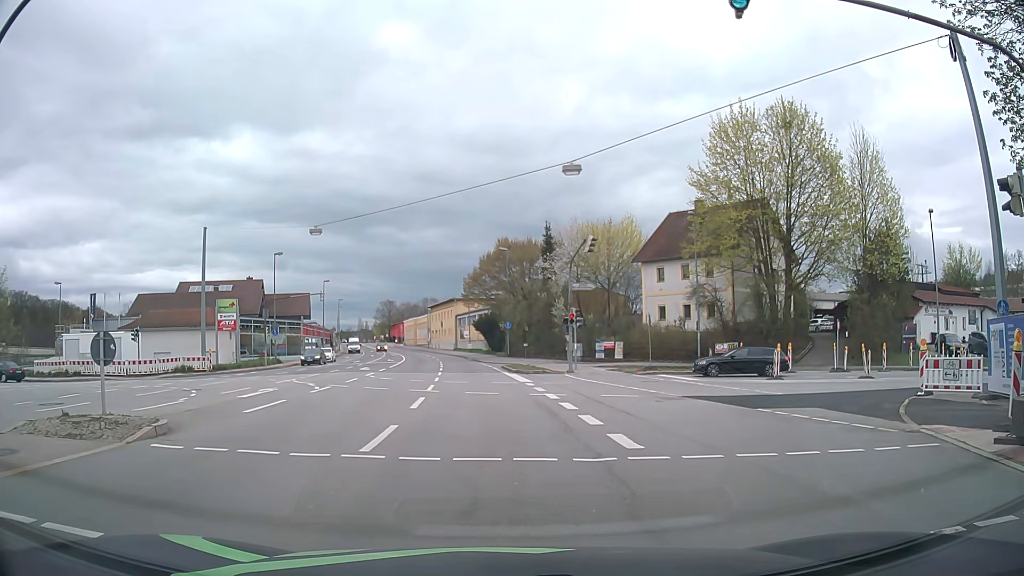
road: primary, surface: asphalt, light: Day
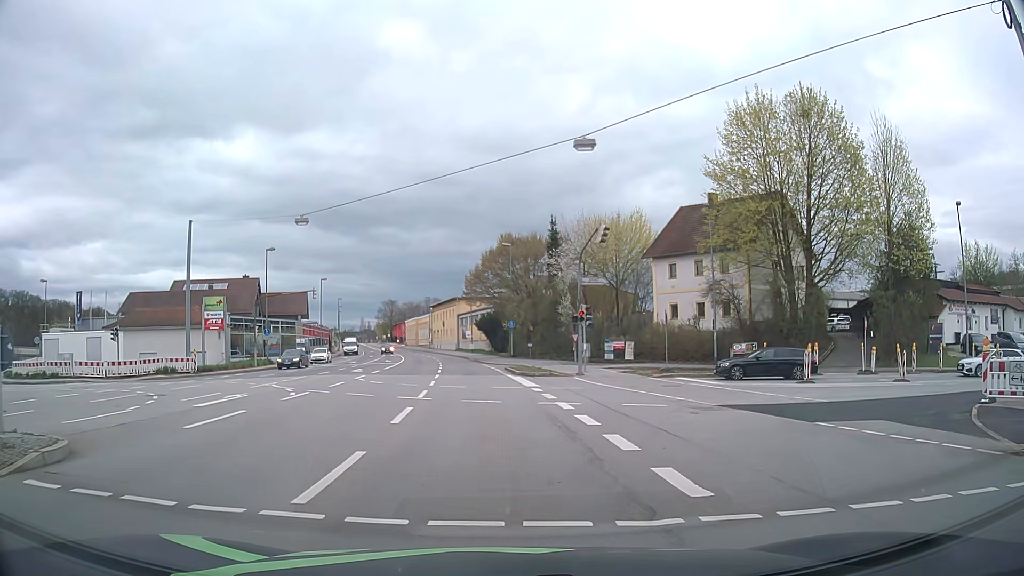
(-0.1, +3.2) m; -1°
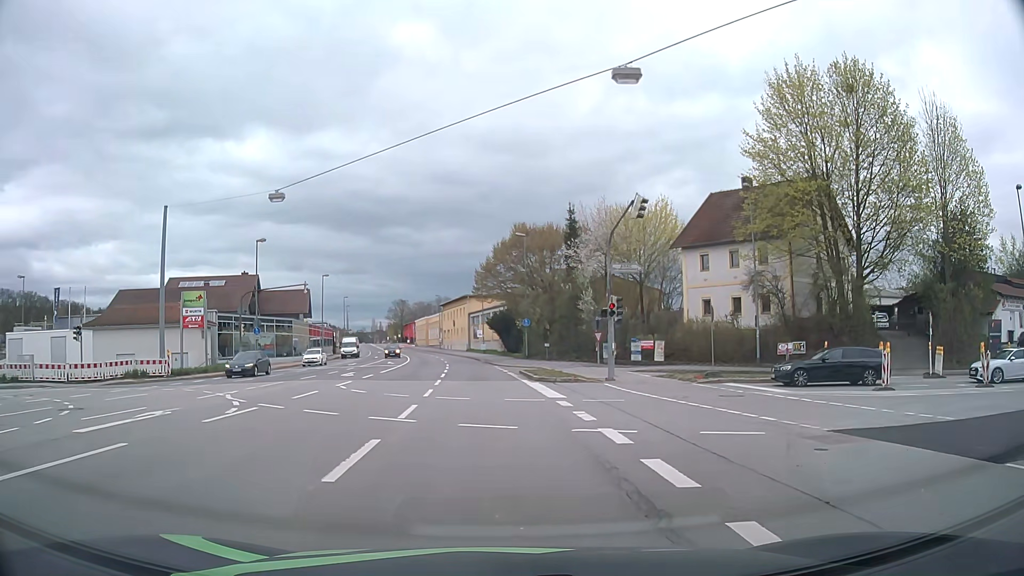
(-0.2, +5.7) m; -1°
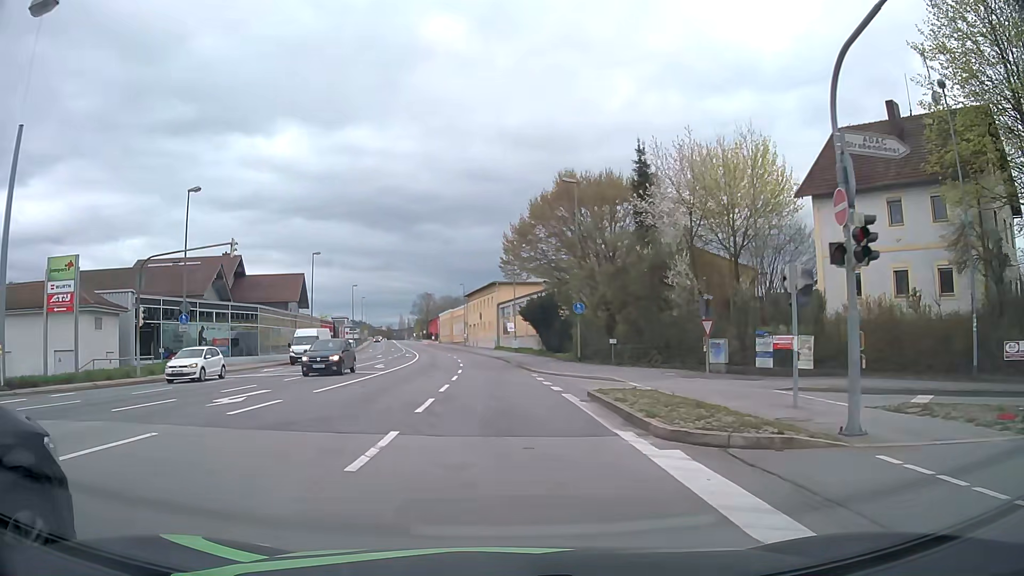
(-0.8, +18.1) m; -3°
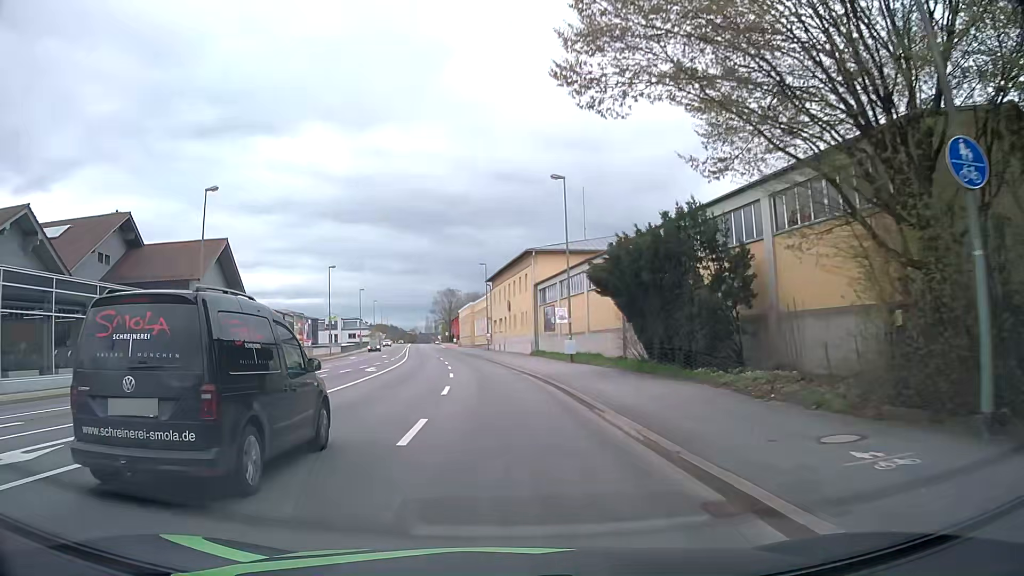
(-0.8, +31.4) m; -2°
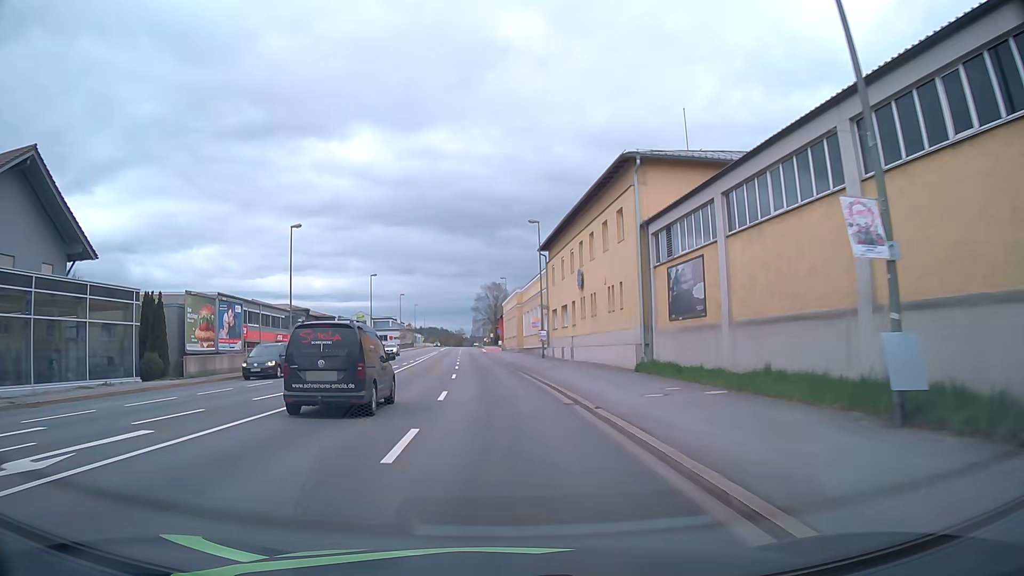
(-1.2, +28.7) m; -5°
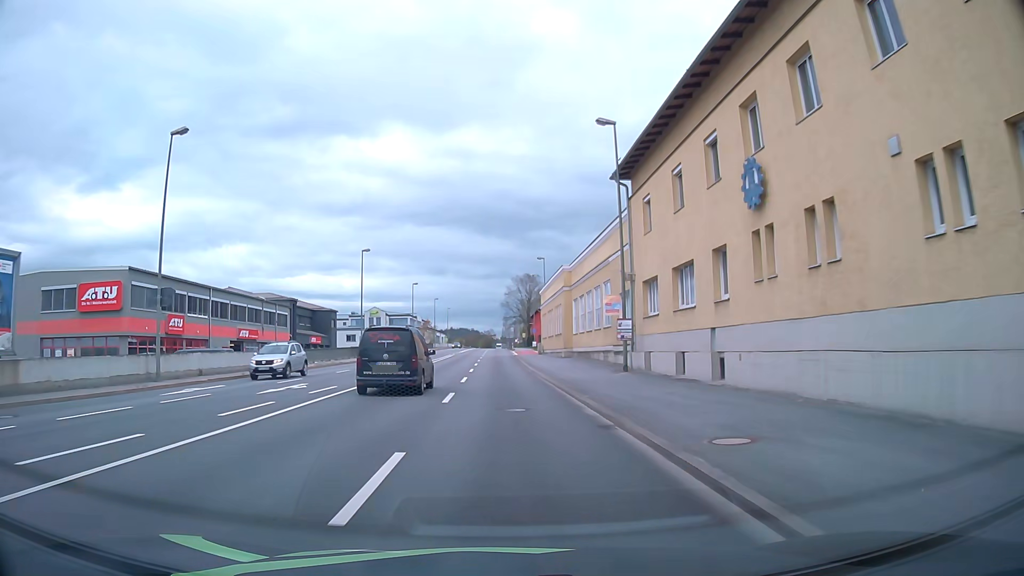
(-0.7, +23.1) m; -3°
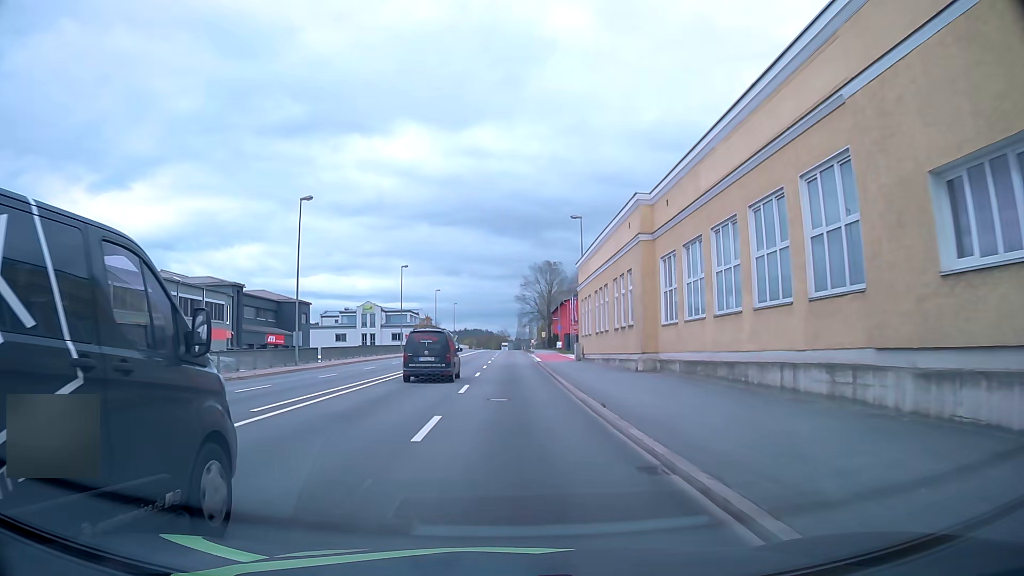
(-0.2, +24.0) m; -1°
(0, +10) (0, +20) (0, +30) (0, +40) (0, +50) (0, +60) (+1, +70) (+1, +80) (+1, +90) (+1, +100) m
